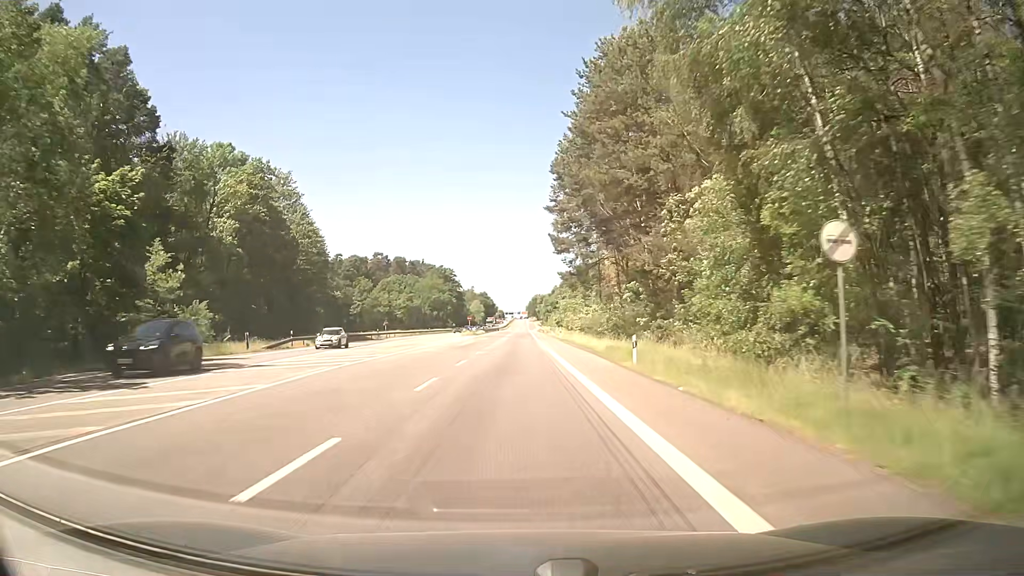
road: secondary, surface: asphalt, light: Day
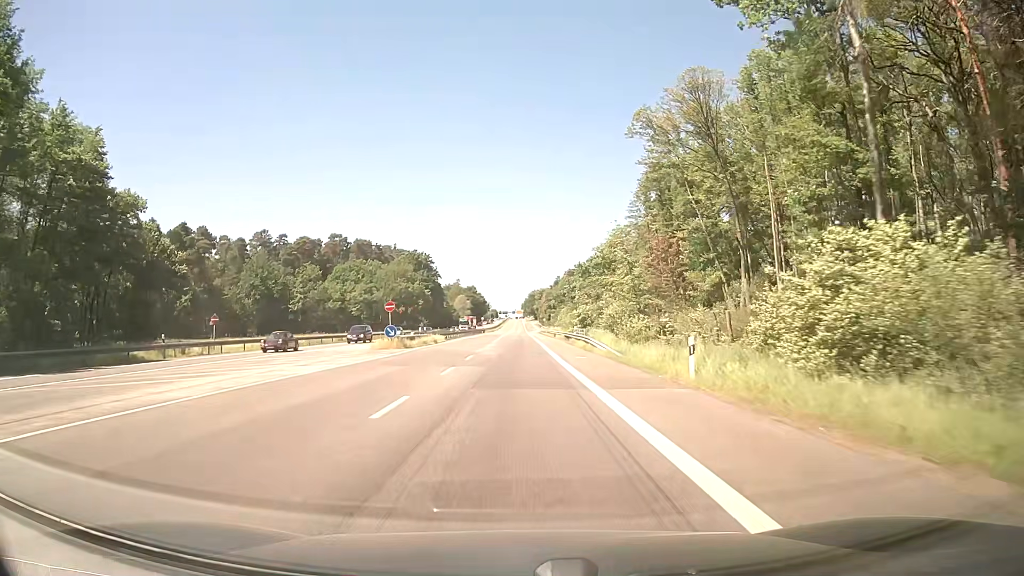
(+0.1, +58.0) m; 0°
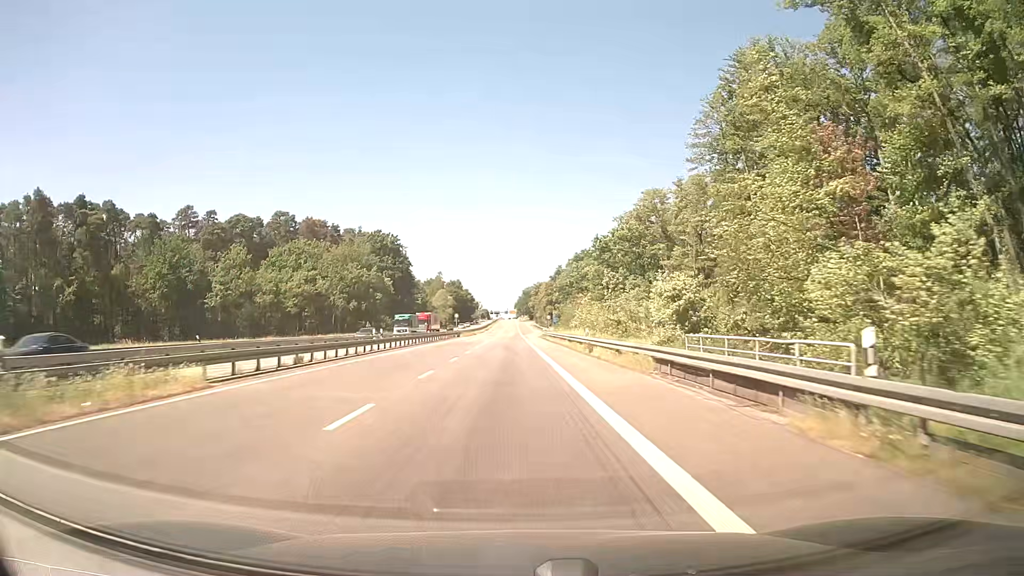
(+0.2, +46.0) m; 0°
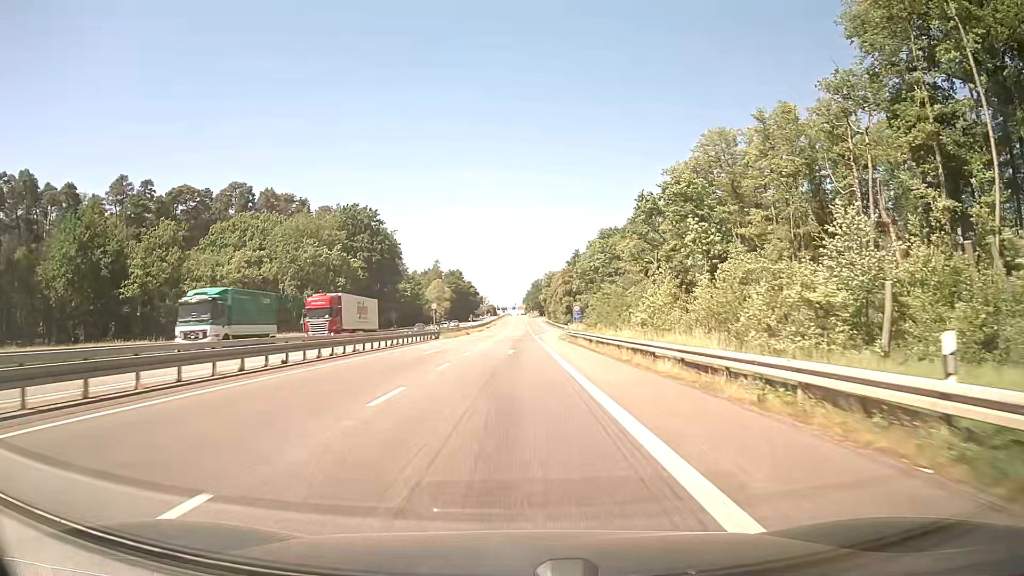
(-0.2, +33.5) m; -1°
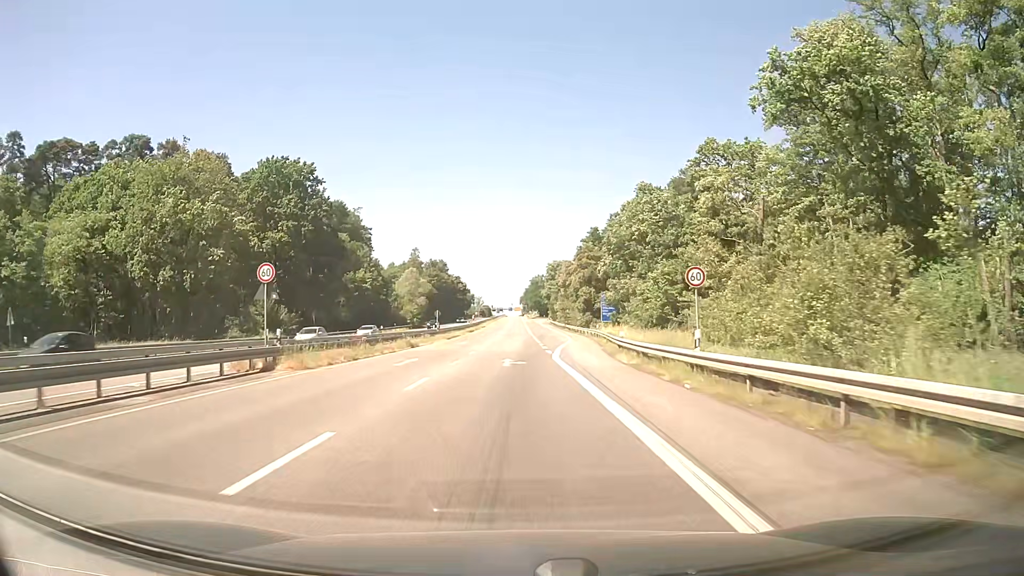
(0.0, +41.3) m; 0°
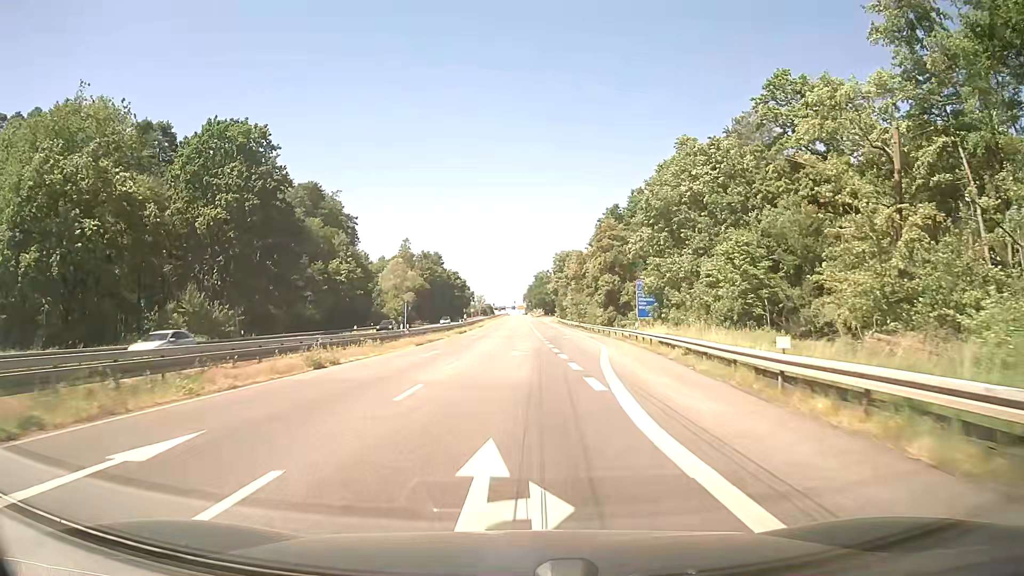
(-0.1, +19.9) m; 0°
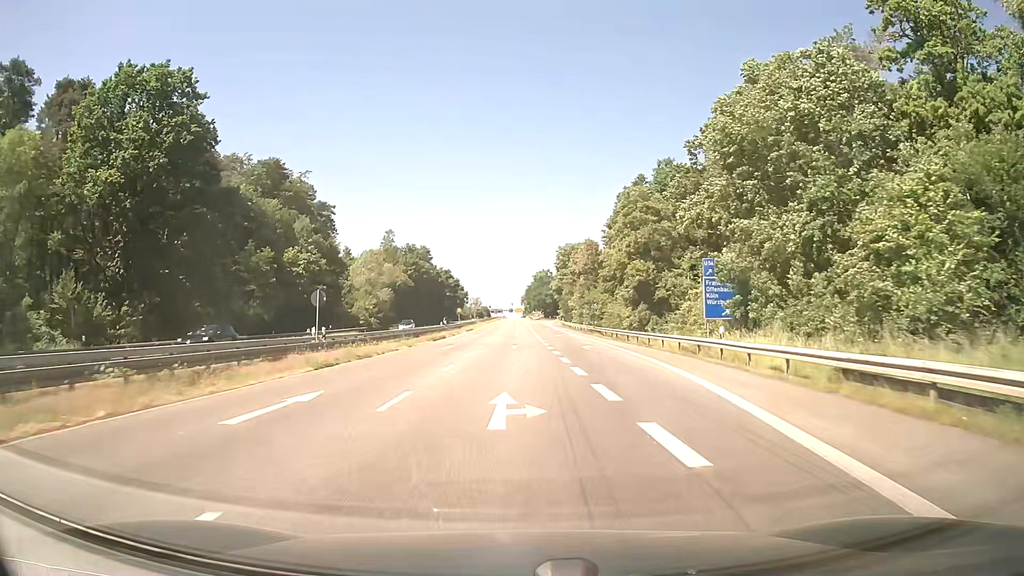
(0.0, +19.6) m; 0°
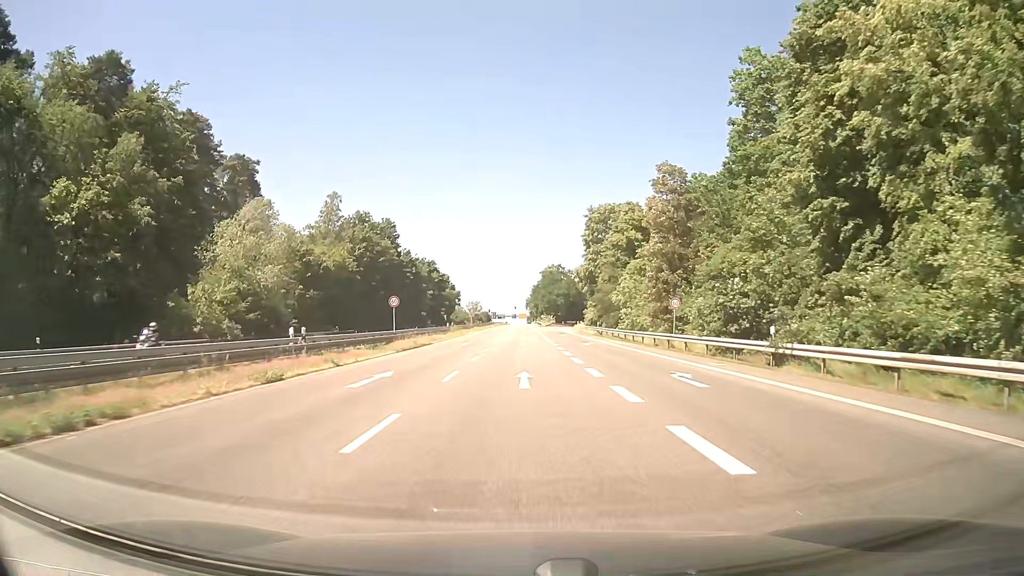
(-0.2, +48.2) m; 0°
(0, +10) (0, +20) (0, +30) (0, +40) (0, +50) (+1, +60) (+1, +70) (+1, +80) (+1, +90) (+1, +100) m
